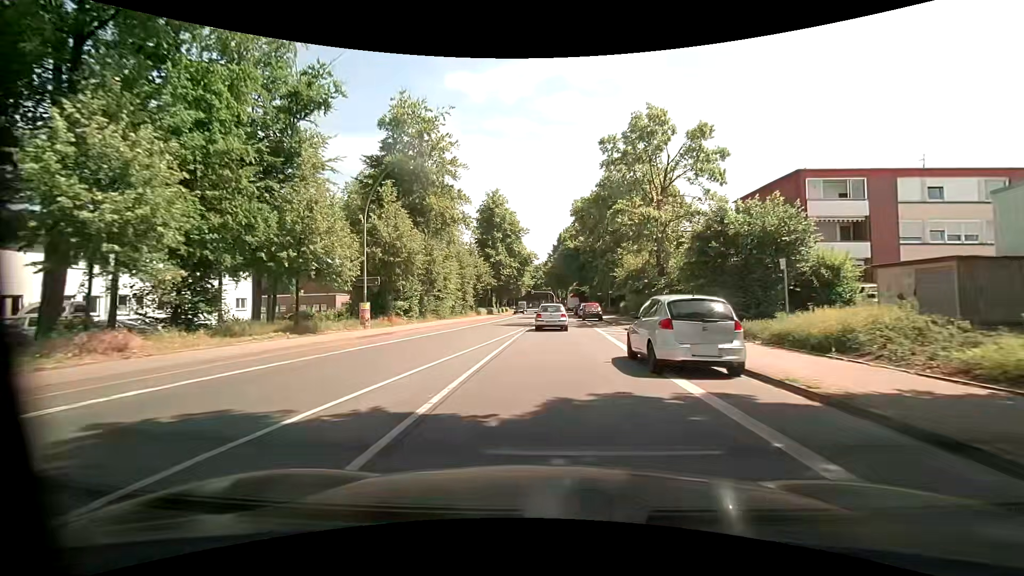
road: primary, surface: asphalt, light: Day
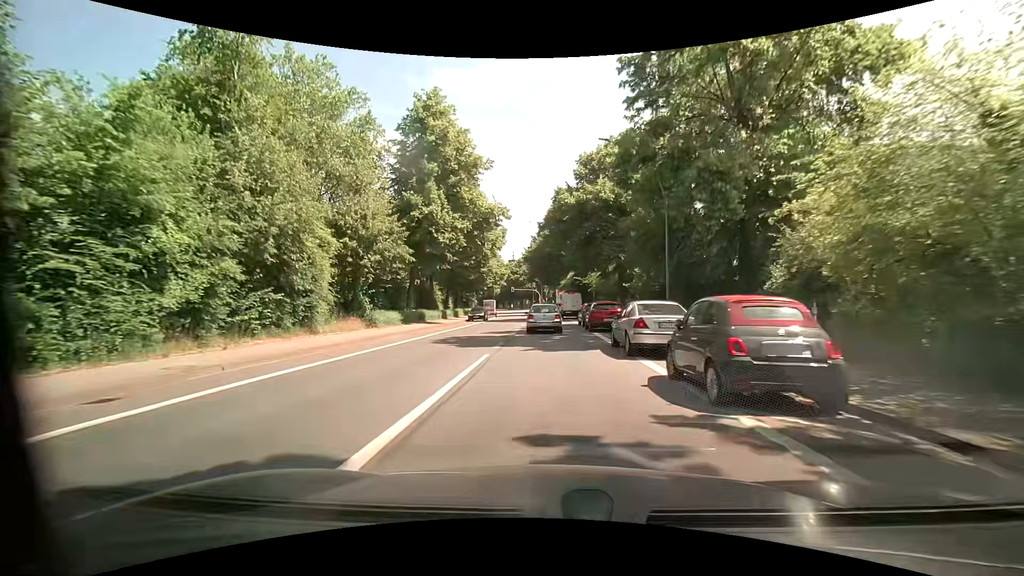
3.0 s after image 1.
(+1.0, +35.1) m; +2°
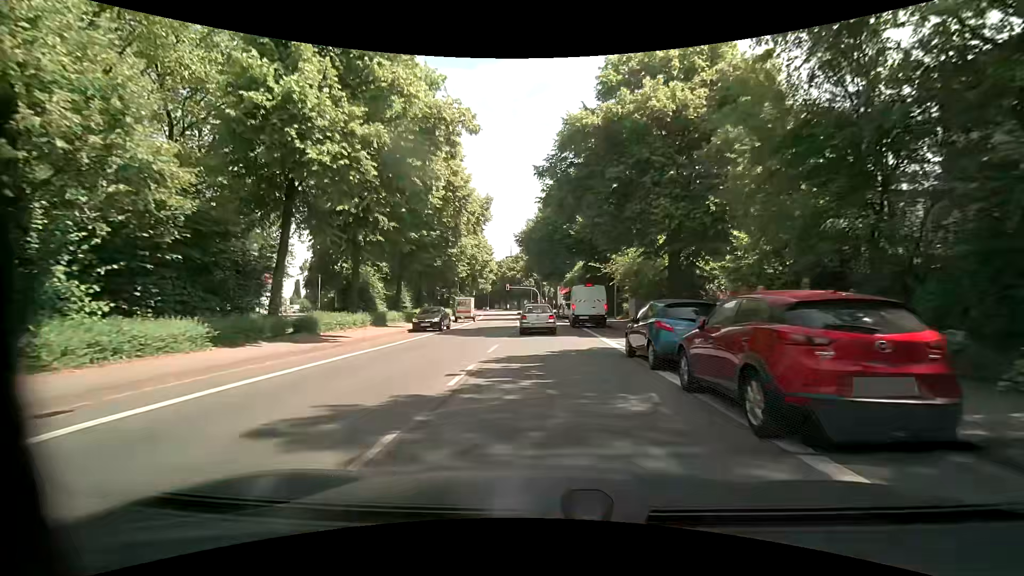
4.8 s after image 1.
(+0.1, +19.5) m; 0°
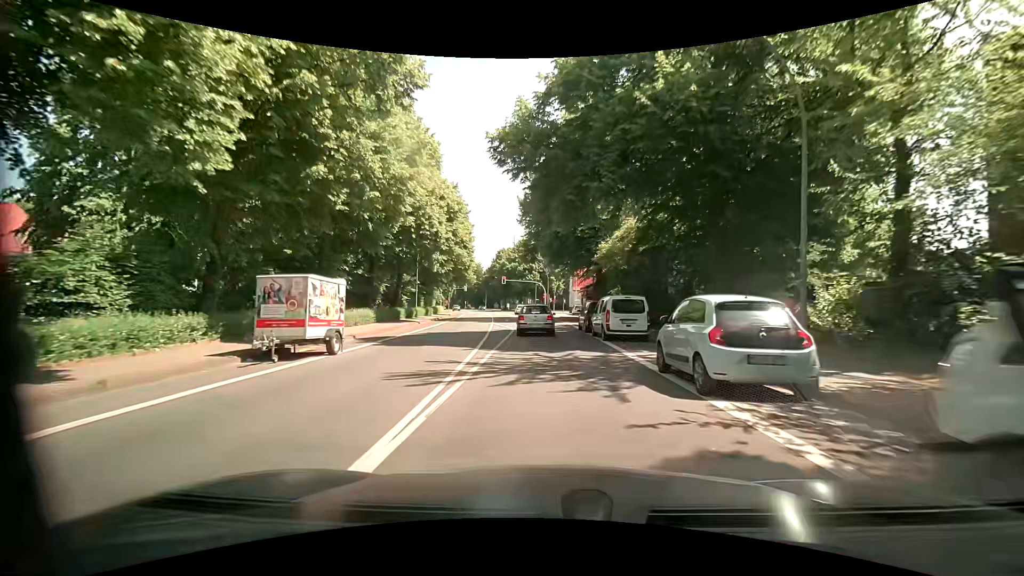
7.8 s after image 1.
(-0.3, +30.8) m; -1°
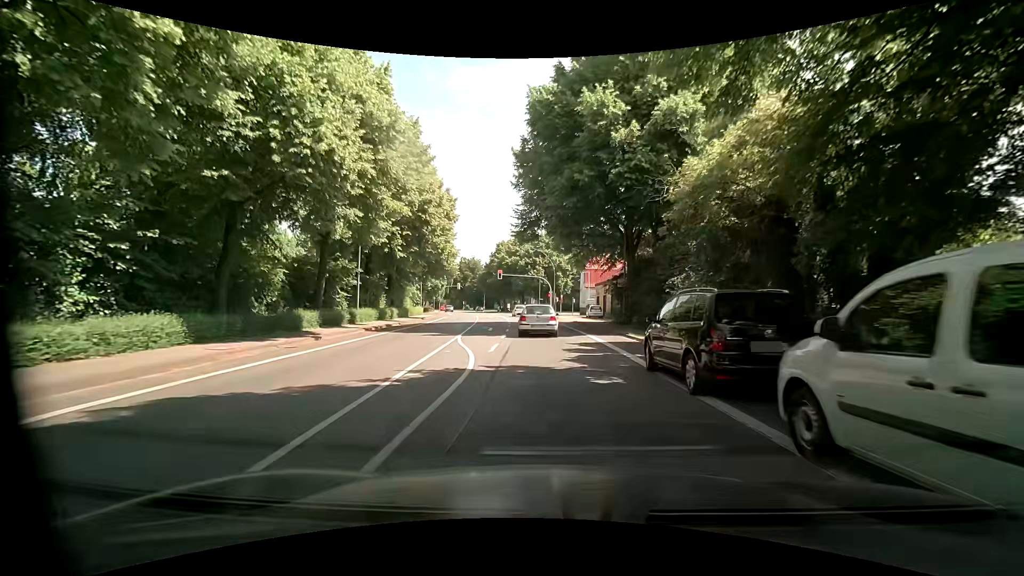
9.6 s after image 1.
(+0.1, +17.7) m; 0°
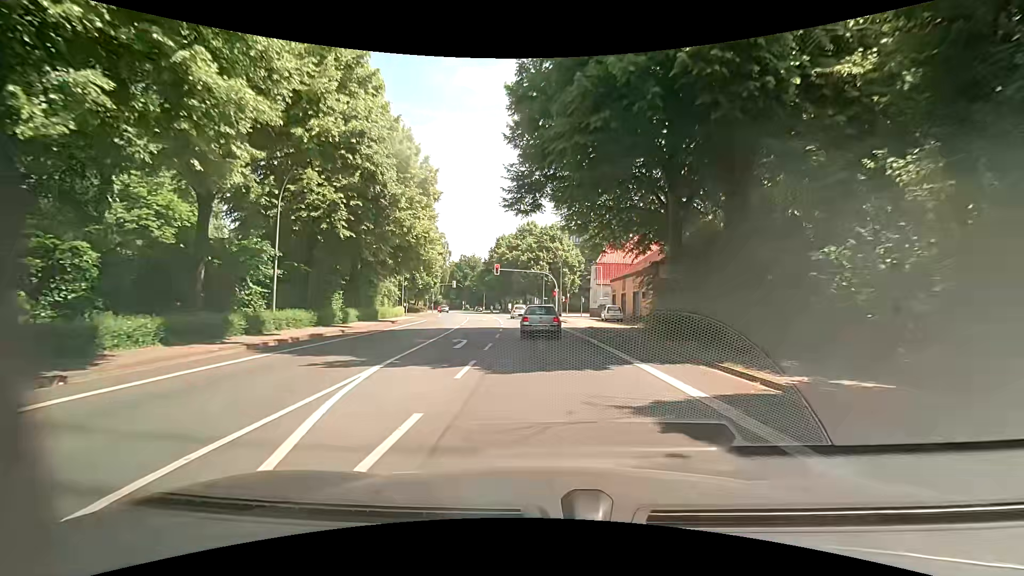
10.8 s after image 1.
(-0.3, +11.4) m; 0°
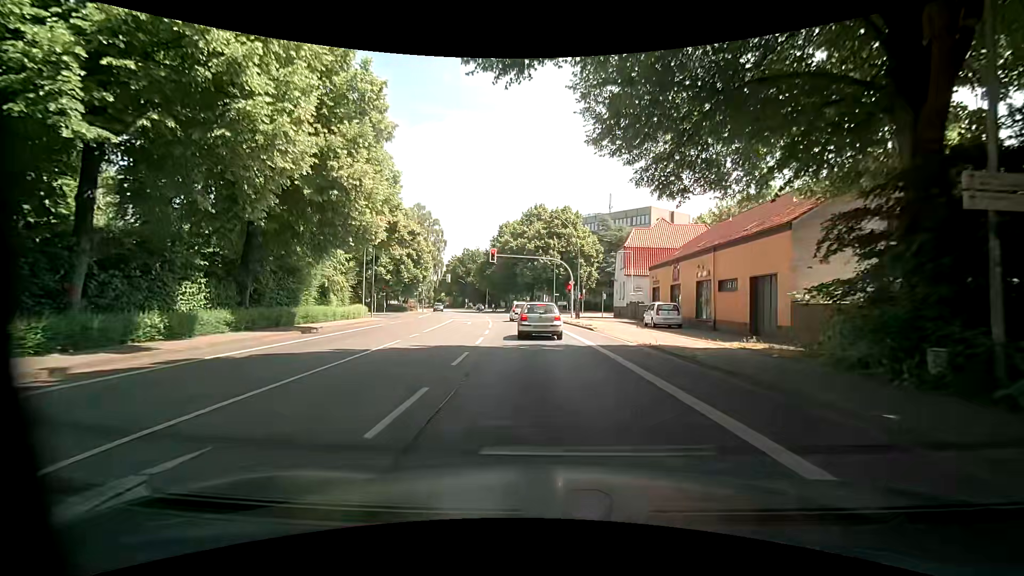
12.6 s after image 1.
(-0.4, +16.2) m; -3°
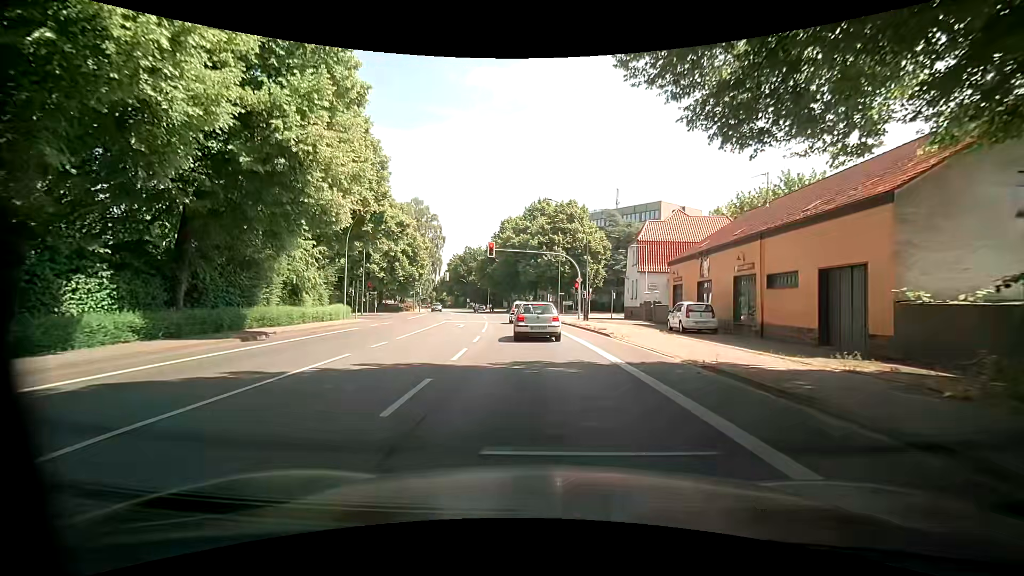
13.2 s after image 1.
(+0.1, +5.0) m; +1°
(0, +10) (0, +20) (-1, +30) (-2, +40) (-4, +50) (-5, +60) (-7, +70) (-9, +79) (-11, +89) (-14, +99) m
